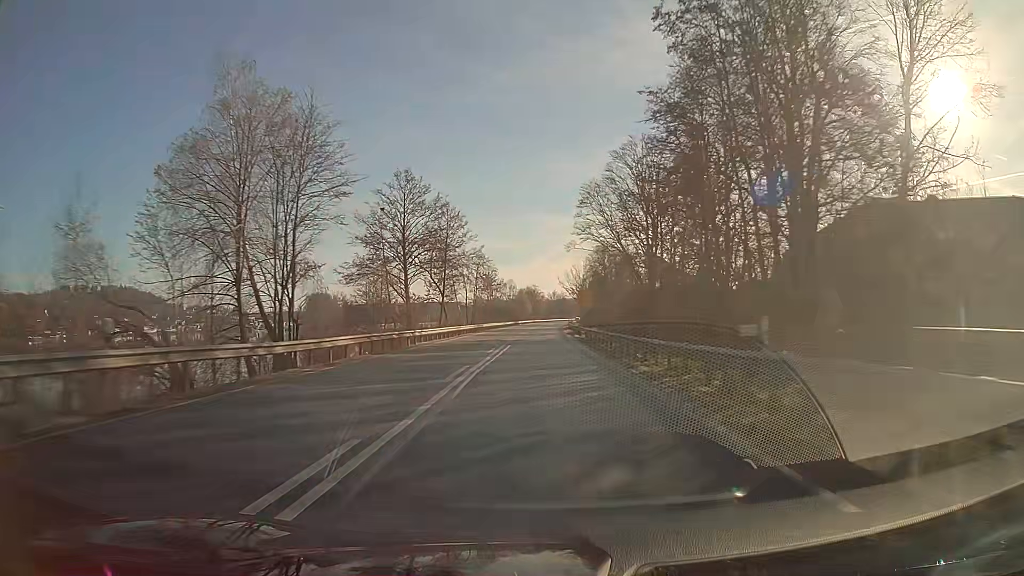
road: primary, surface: asphalt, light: Day
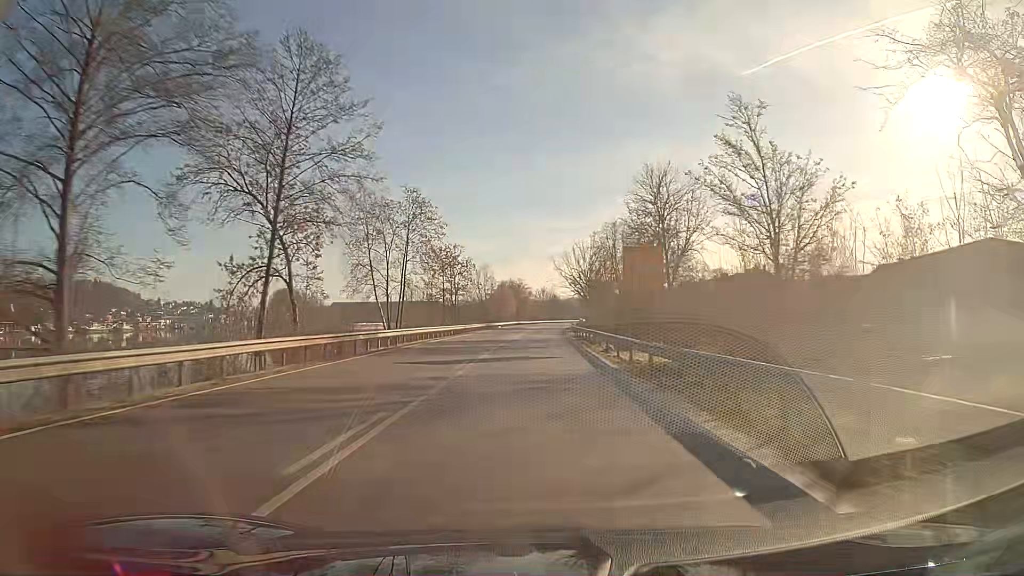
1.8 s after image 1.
(+0.4, +48.0) m; +1°
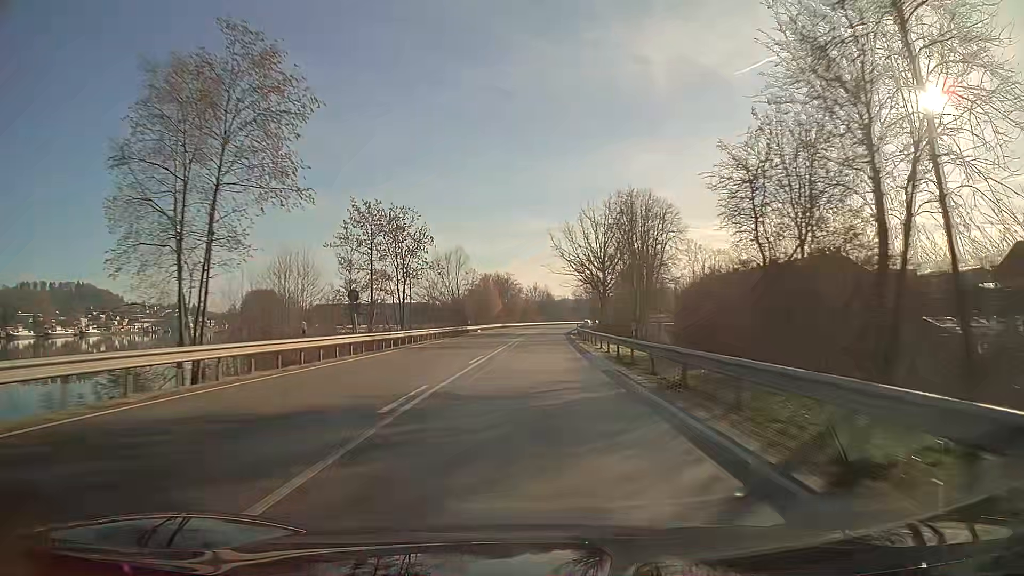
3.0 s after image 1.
(+0.3, +32.0) m; +1°
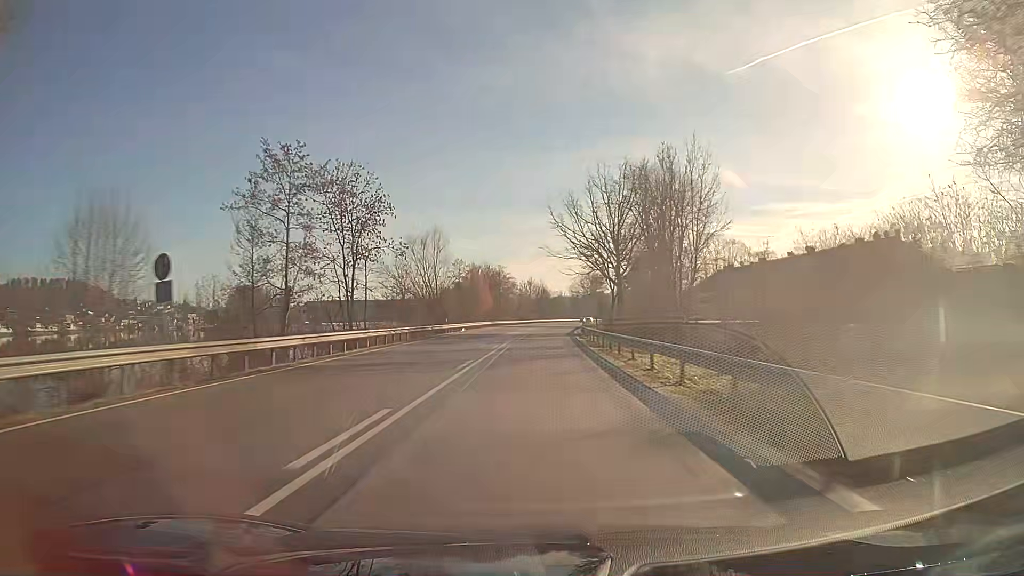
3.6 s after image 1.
(+0.1, +16.0) m; +1°
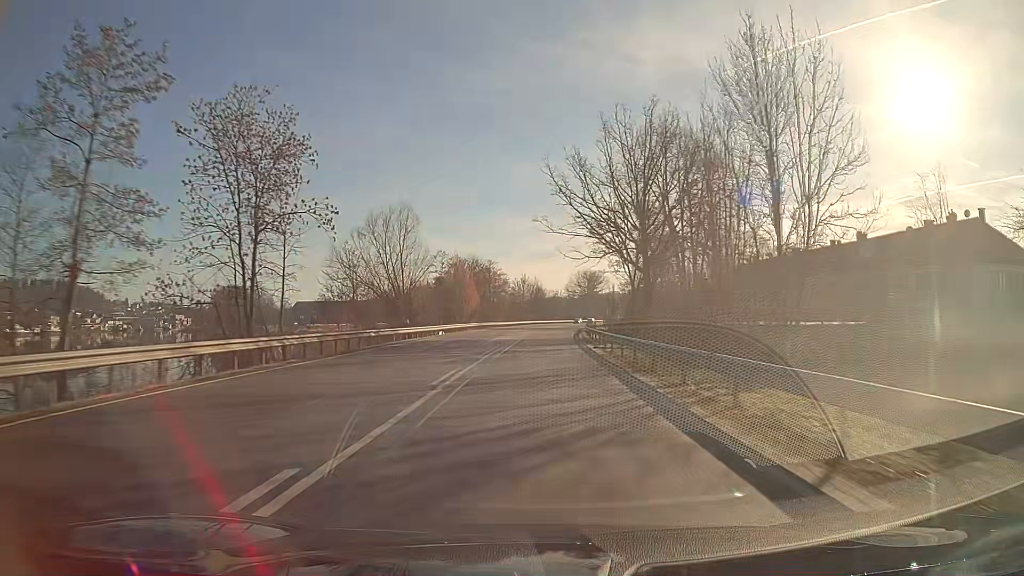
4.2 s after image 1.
(+0.1, +16.0) m; +1°
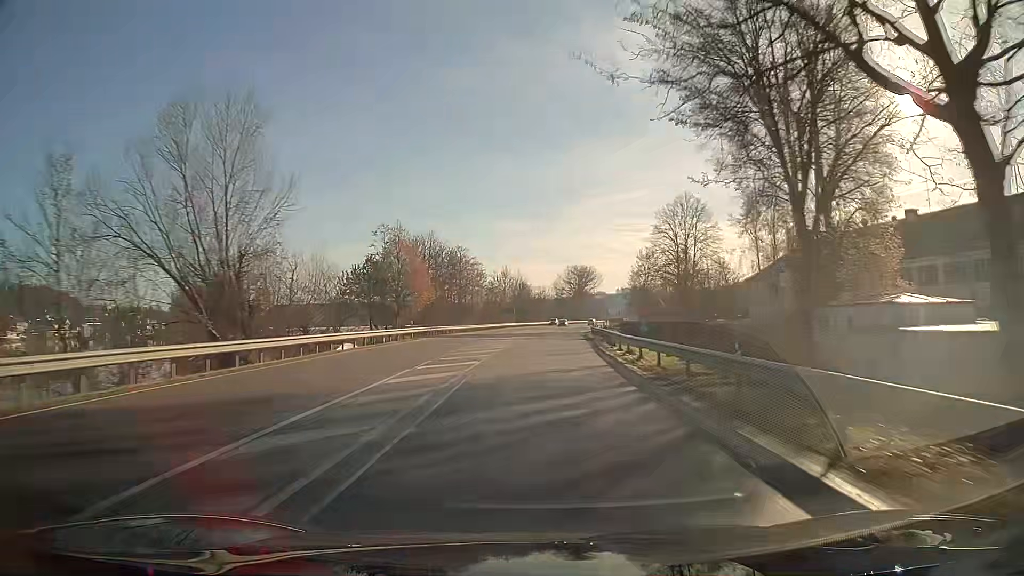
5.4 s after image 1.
(+0.3, +32.0) m; +1°
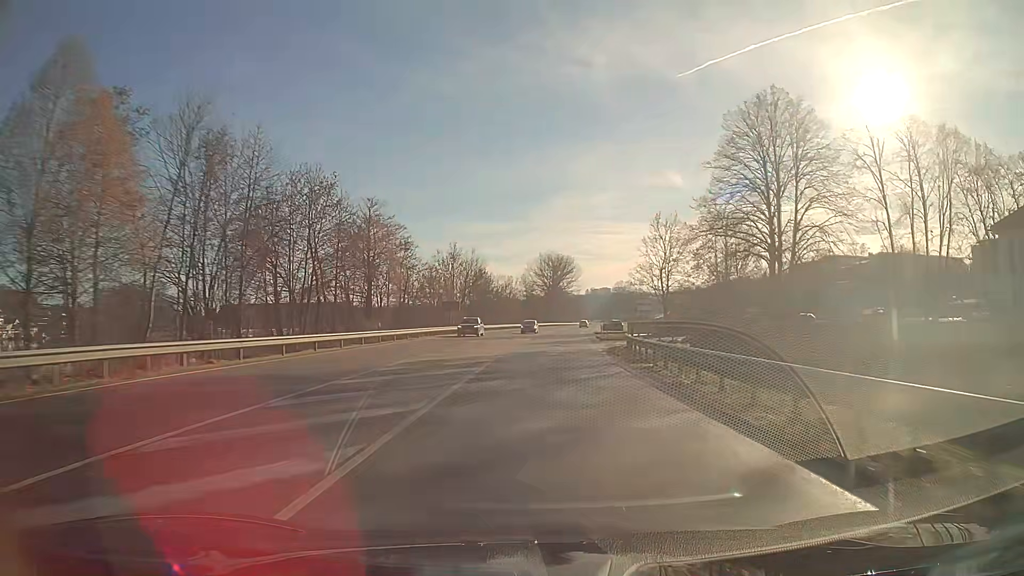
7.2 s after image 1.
(+1.2, +47.9) m; +3°
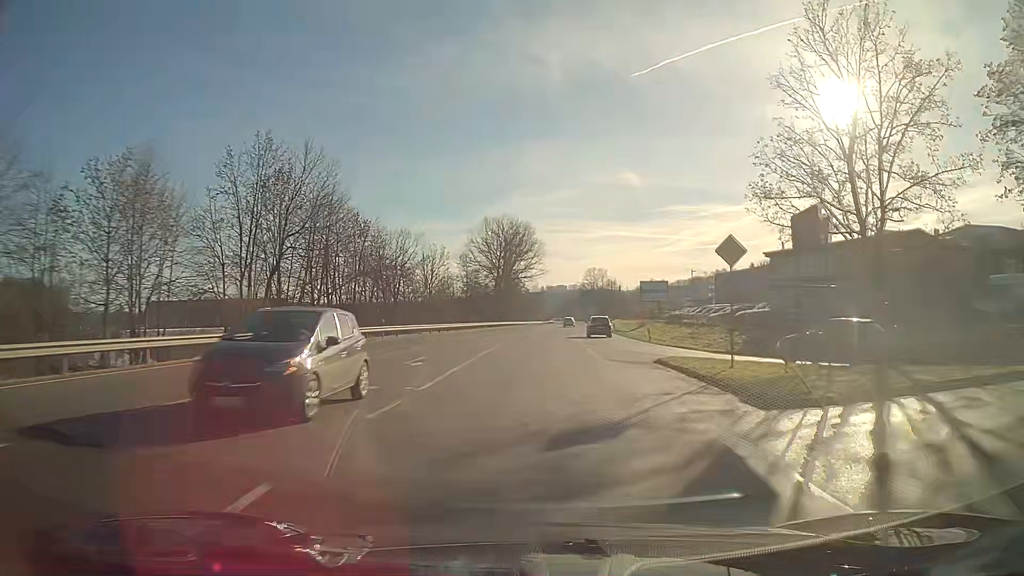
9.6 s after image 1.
(+2.3, +63.8) m; +4°
